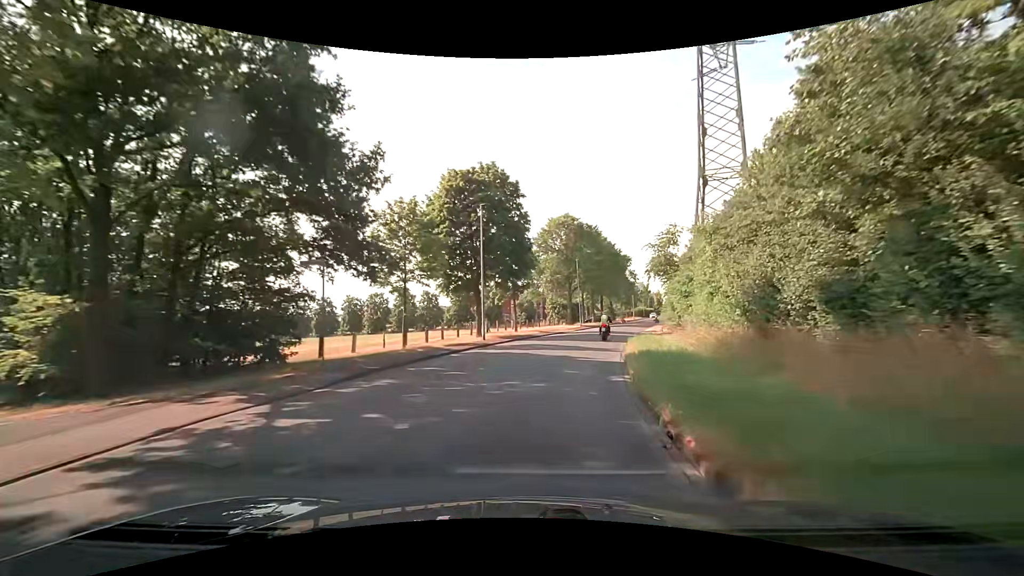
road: unclassified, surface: asphalt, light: Day
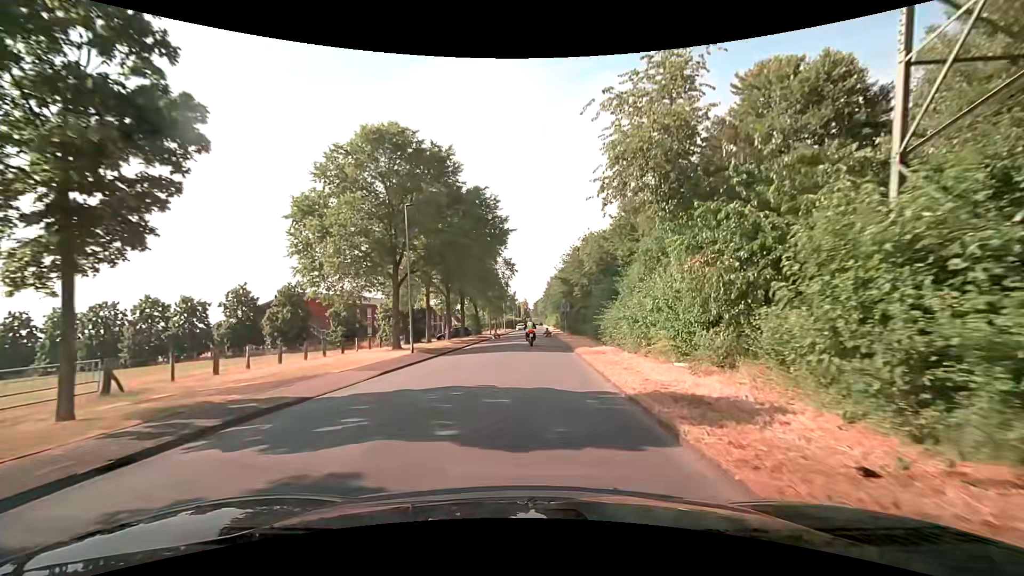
(+5.0, +31.5) m; +16°
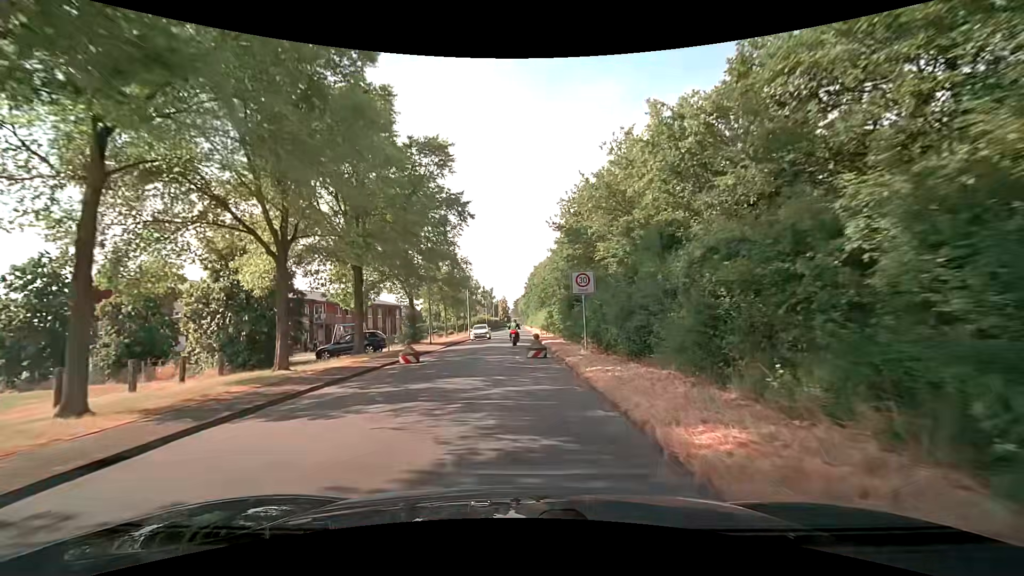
(+0.7, +29.3) m; +2°
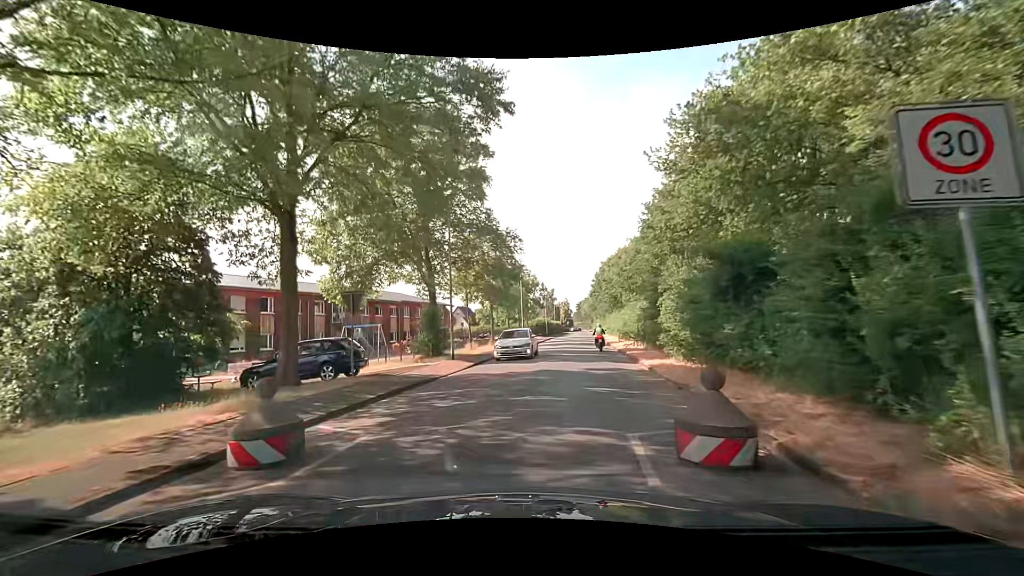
(-0.6, +14.1) m; -7°
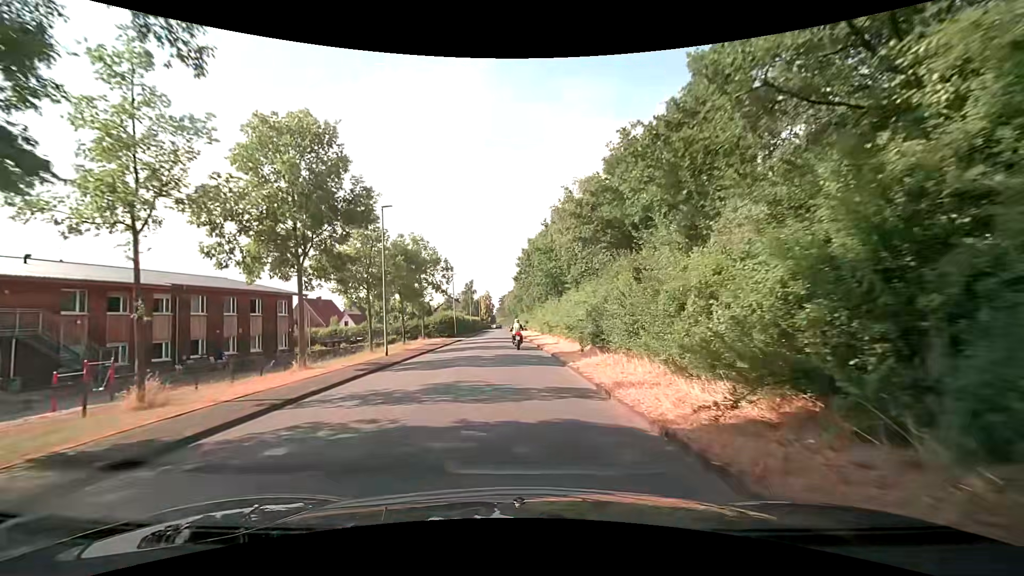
(+2.7, +24.6) m; +9°
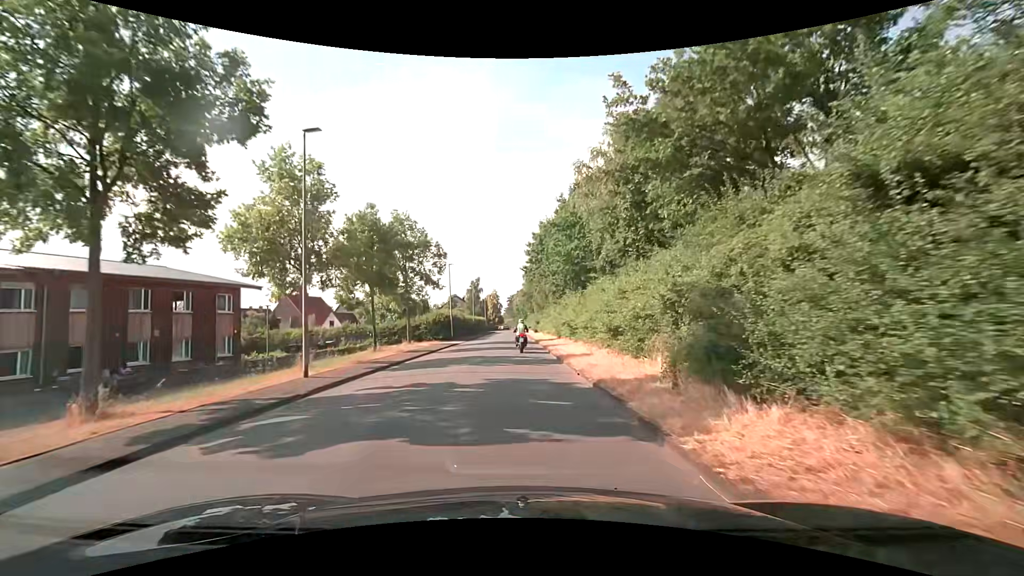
(-0.2, +10.5) m; -1°
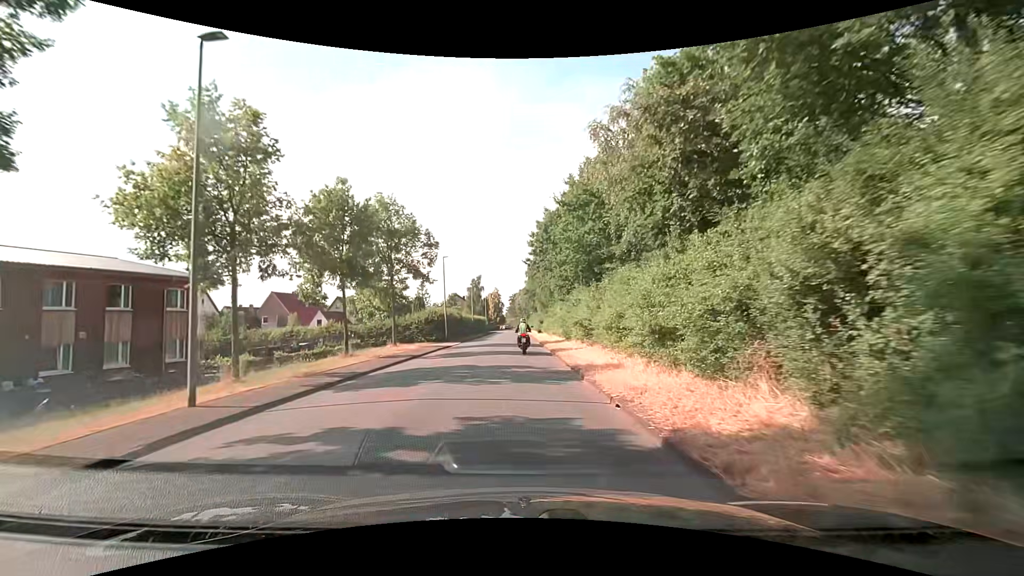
(0.0, +5.3) m; 0°
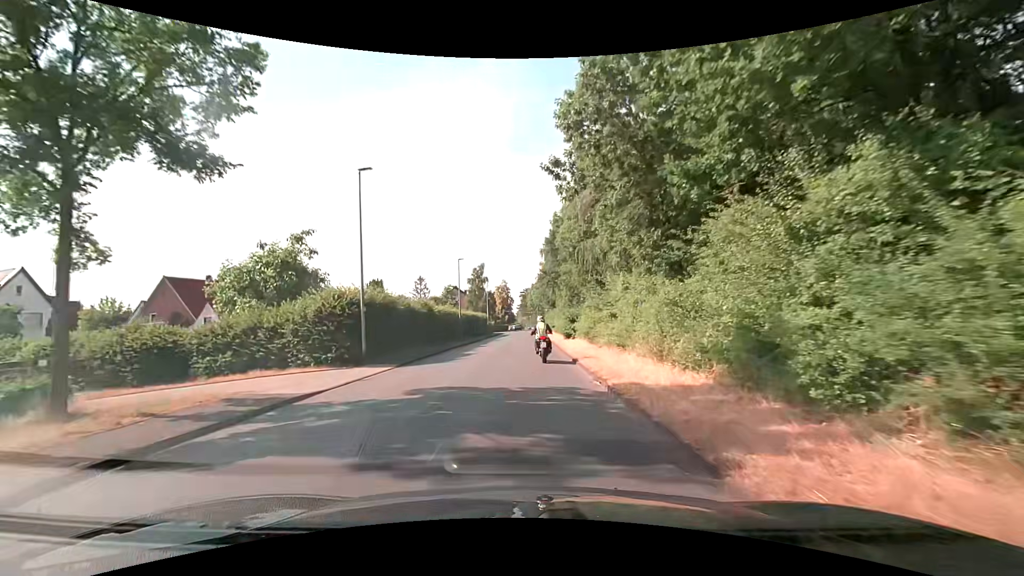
(-0.3, +26.4) m; -1°
(0, +10) (0, +20) (0, +30) (0, +40) (0, +50) (0, +60) (0, +70) (0, +80) (+1, +90) (+1, +100) m
